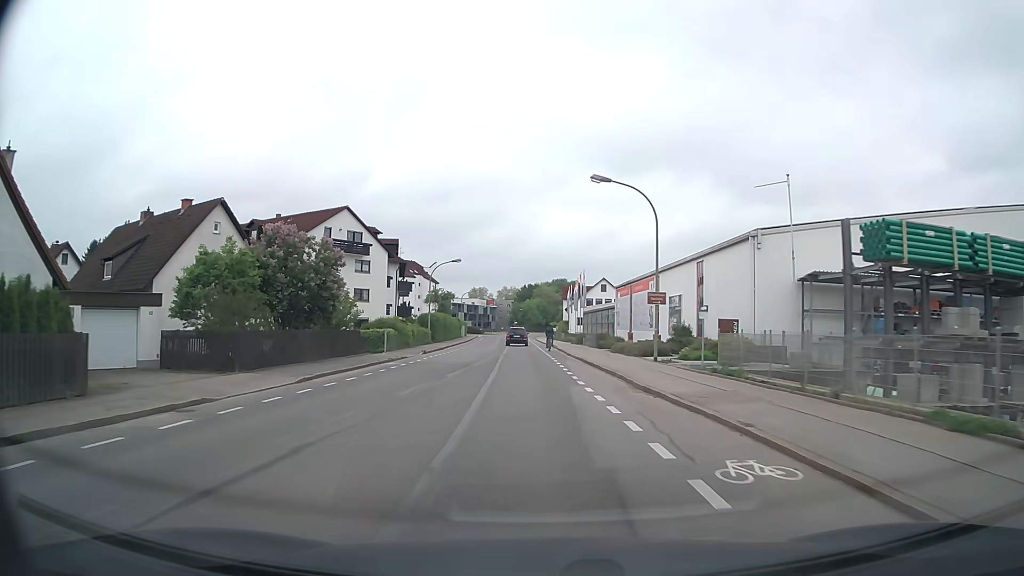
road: secondary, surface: asphalt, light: Day
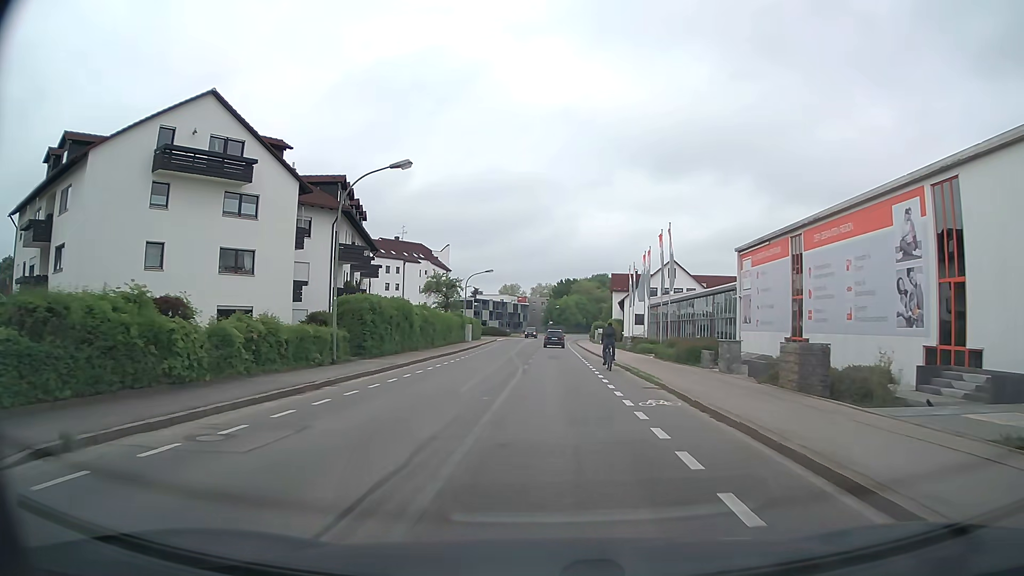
(-1.1, +34.3) m; -3°
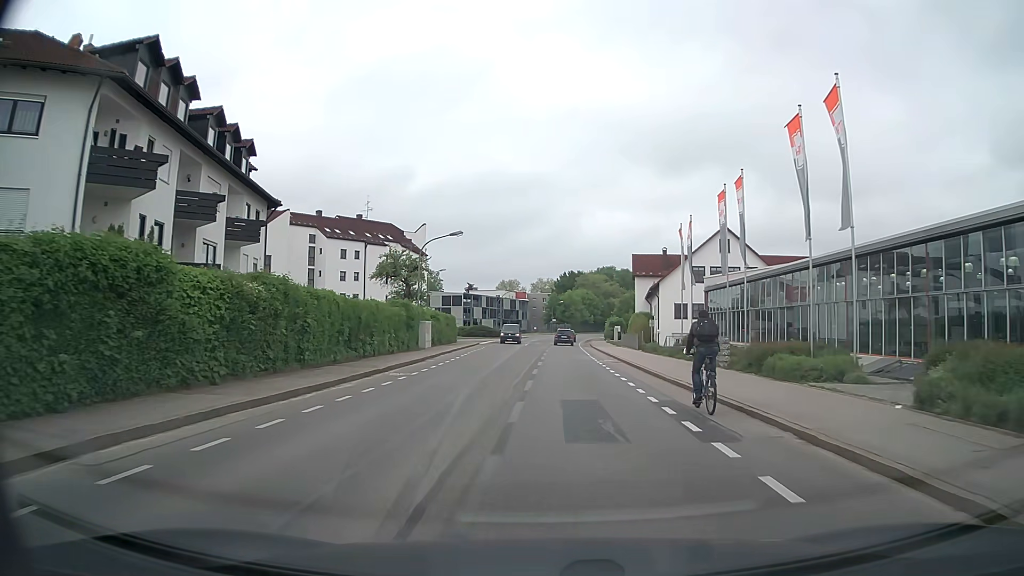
(0.0, +25.4) m; 0°
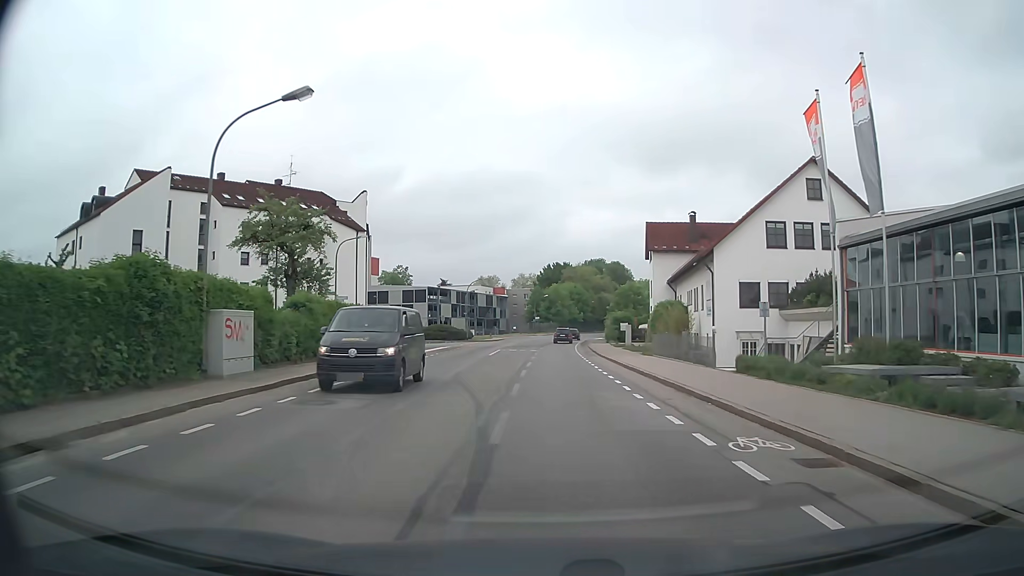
(+0.2, +25.0) m; +1°
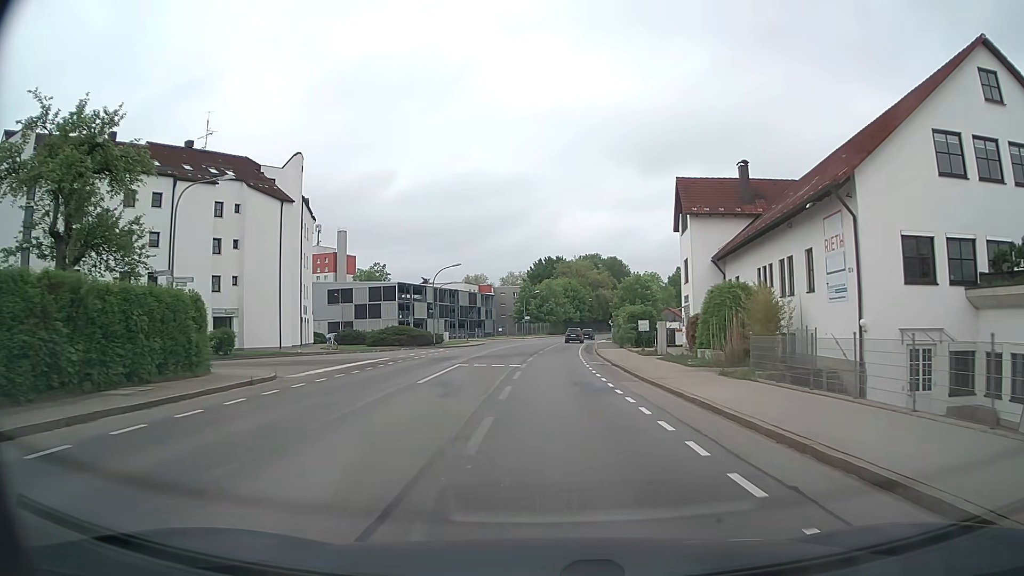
(+0.2, +18.6) m; +1°
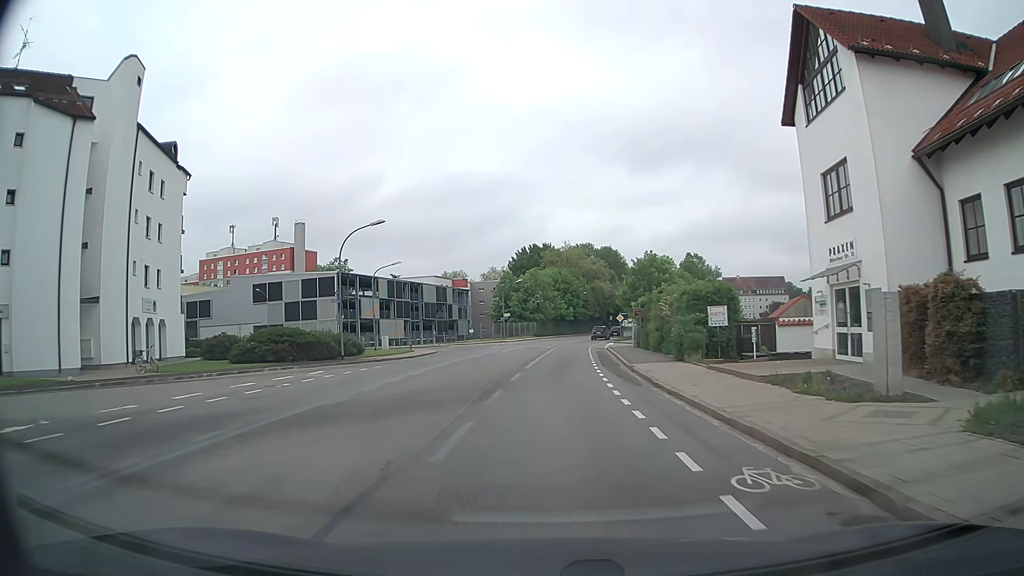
(+0.3, +24.9) m; +1°
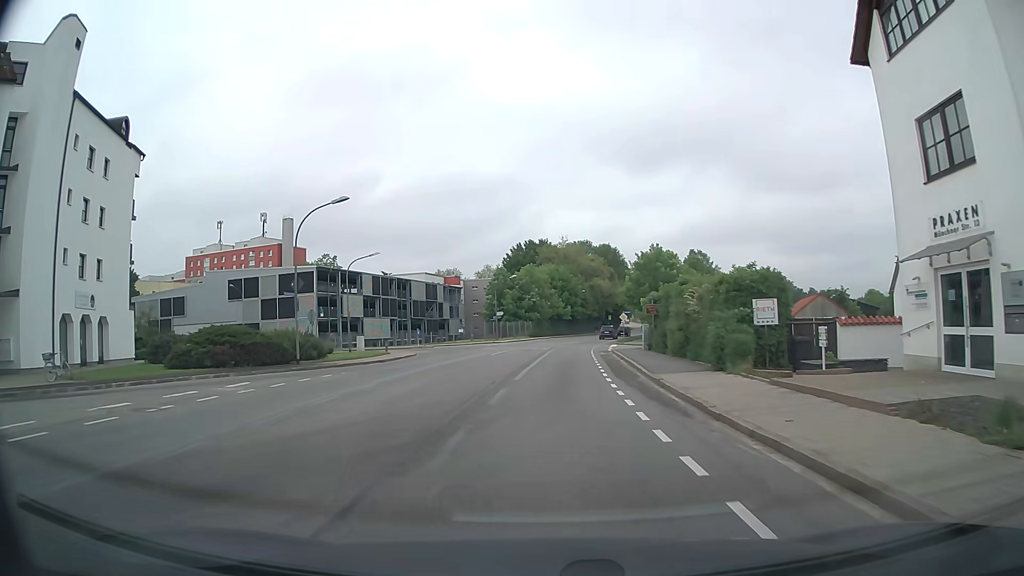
(0.0, +6.2) m; +1°
